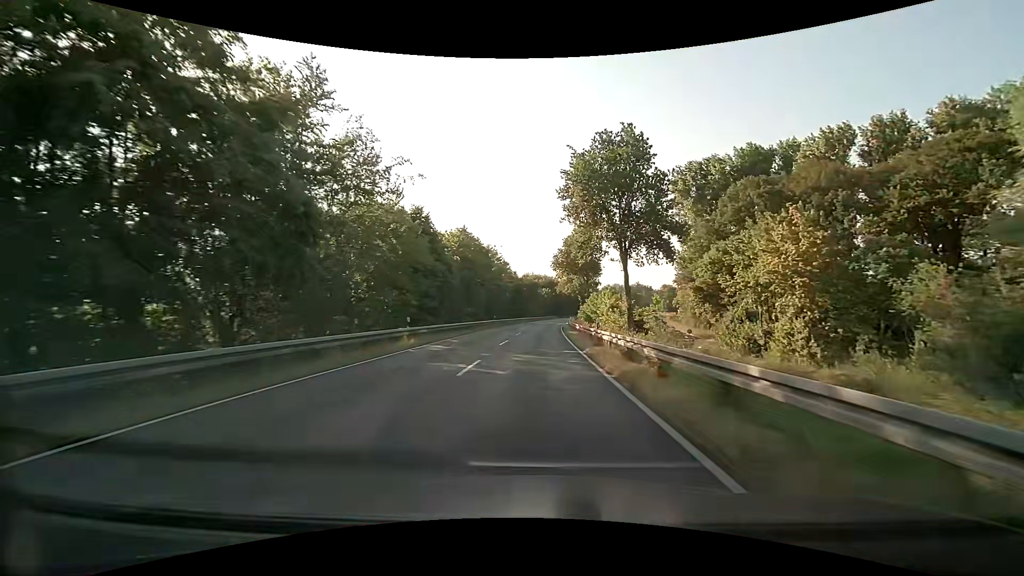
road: secondary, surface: asphalt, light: Day
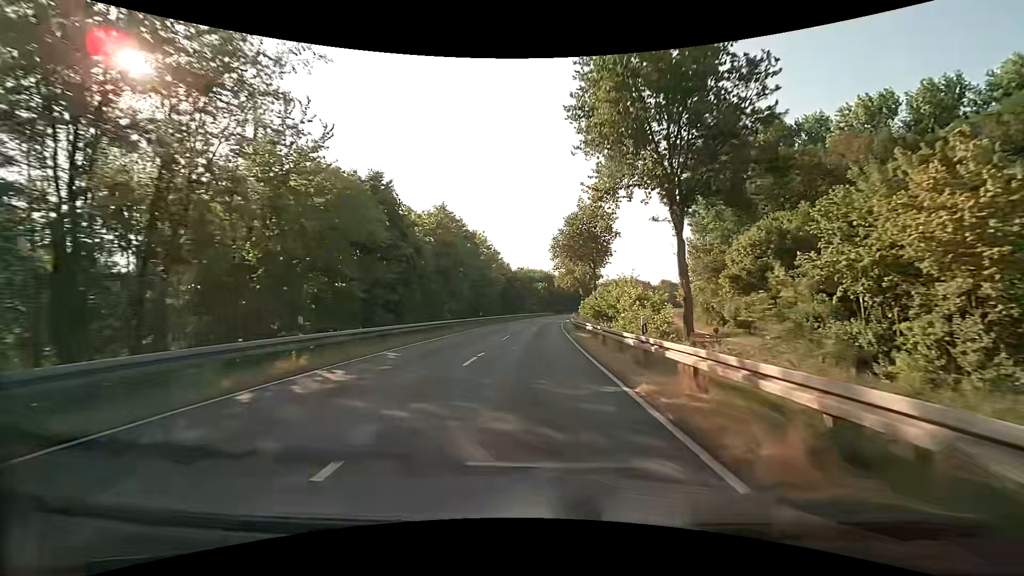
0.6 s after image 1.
(0.0, +10.8) m; 0°
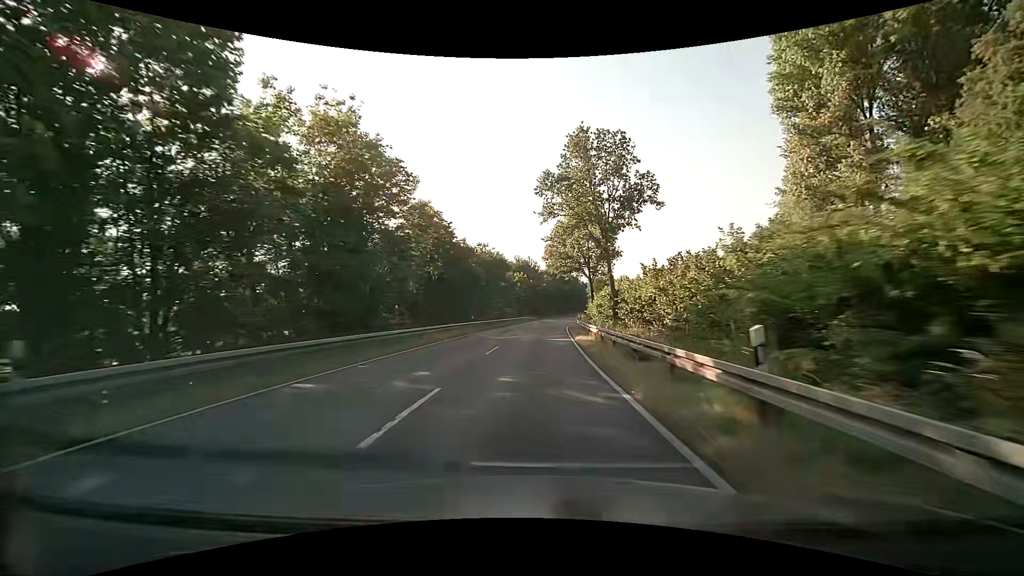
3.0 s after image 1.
(+0.6, +43.2) m; +2°
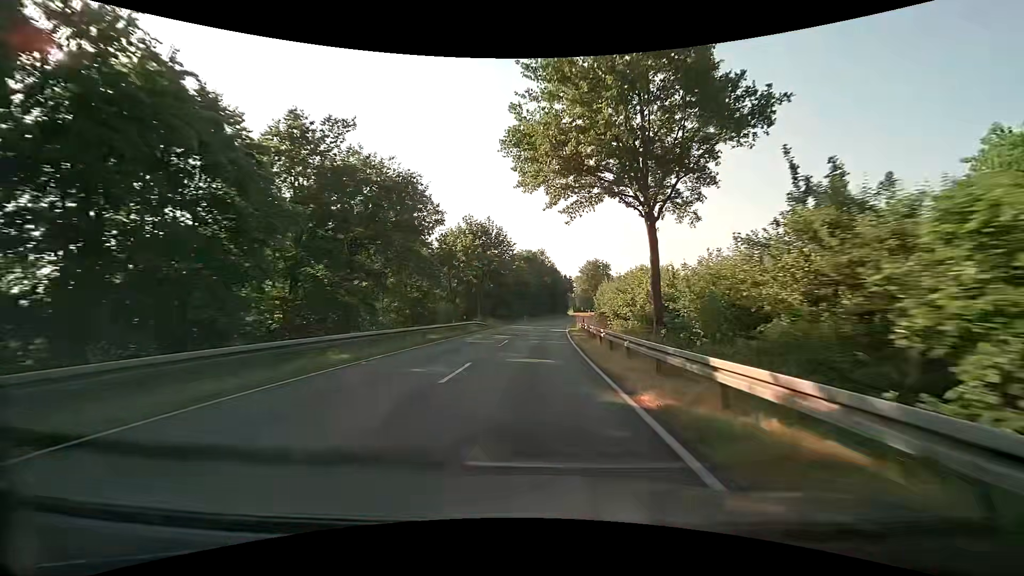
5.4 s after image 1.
(+1.1, +43.1) m; +3°
(0, +10) (0, +20) (0, +30) (+1, +40) (+1, +50) (+2, +60) (+3, +70) (+4, +80) (+5, +90) (+6, +100) m
